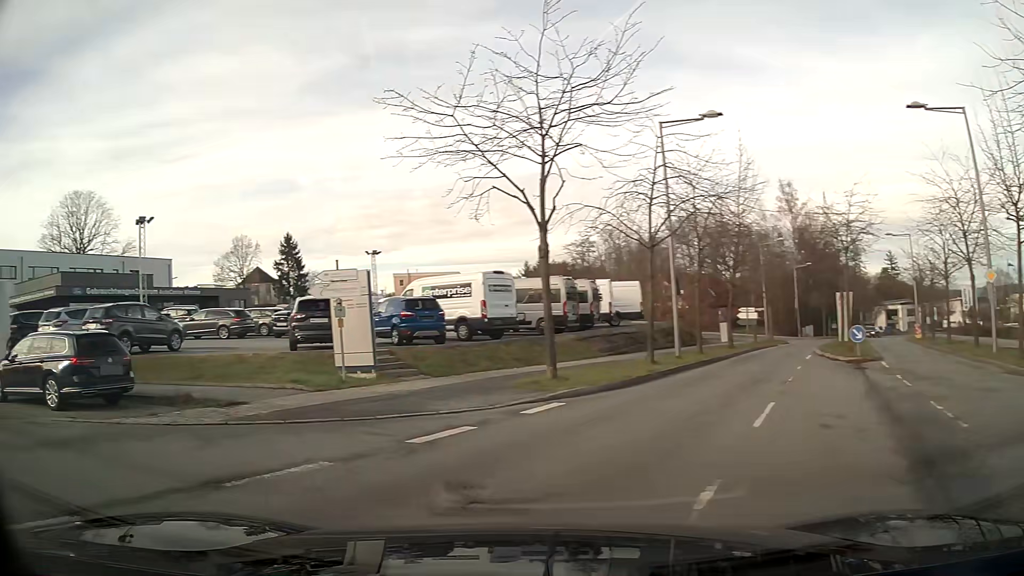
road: secondary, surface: asphalt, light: Day
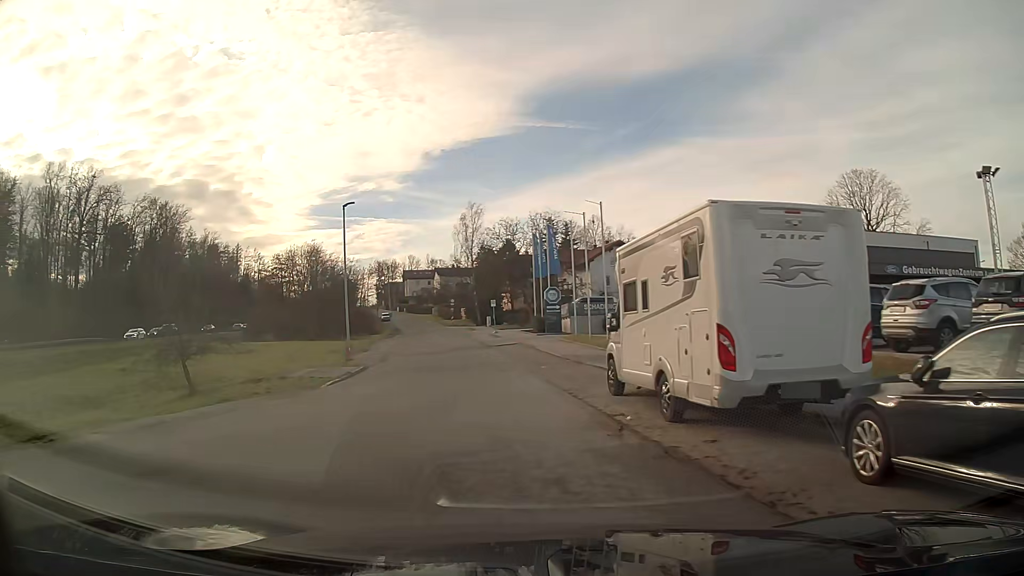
(-6.1, +7.7) m; -60°
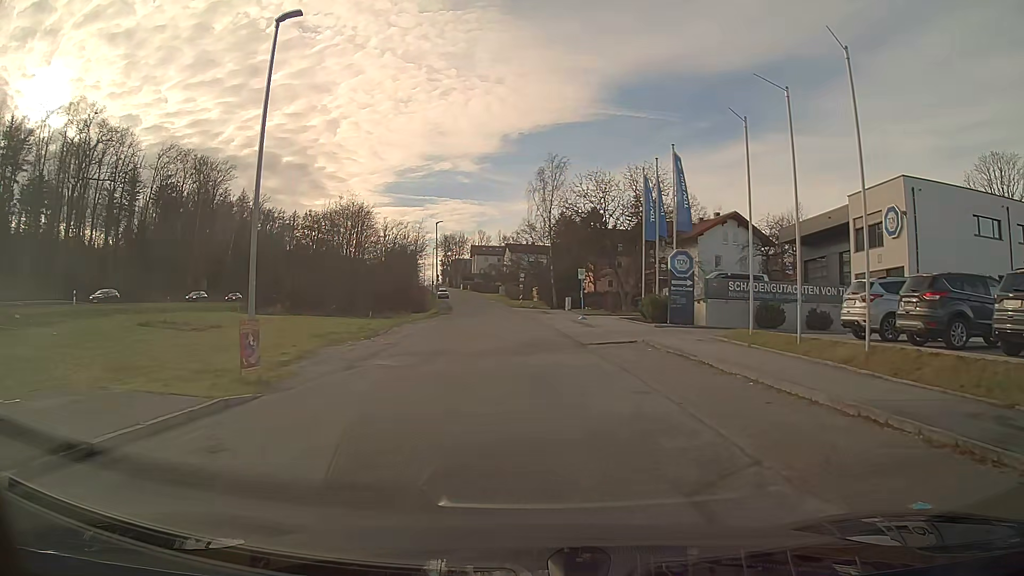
(-1.4, +20.0) m; -5°
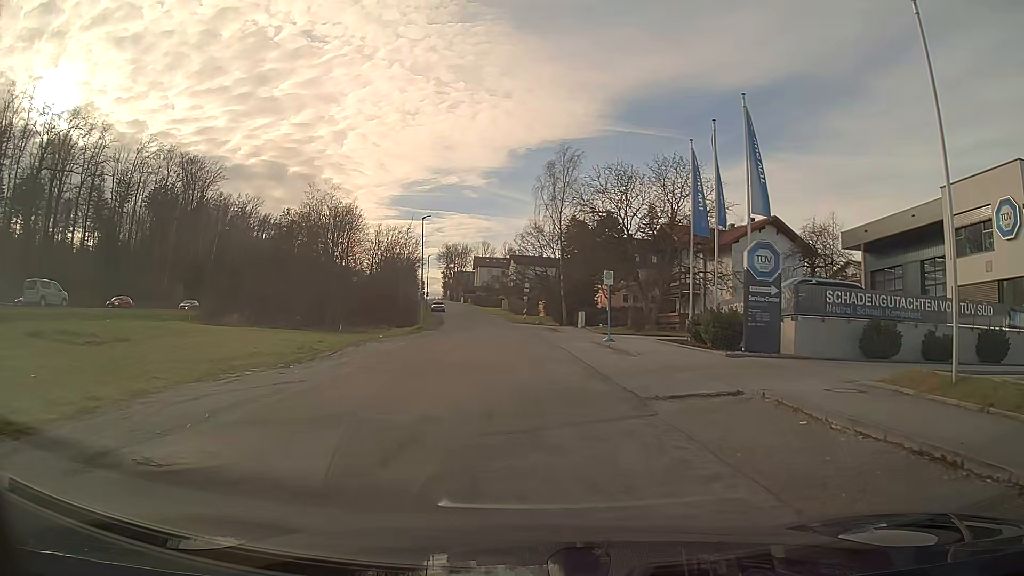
(0.0, +10.5) m; -1°
(0, +10) (+8, +15) (+18, +16) (+28, +16) (+38, +16) (+48, +17) (+58, +17) (+68, +17) (+77, +20) (+80, +29) m
